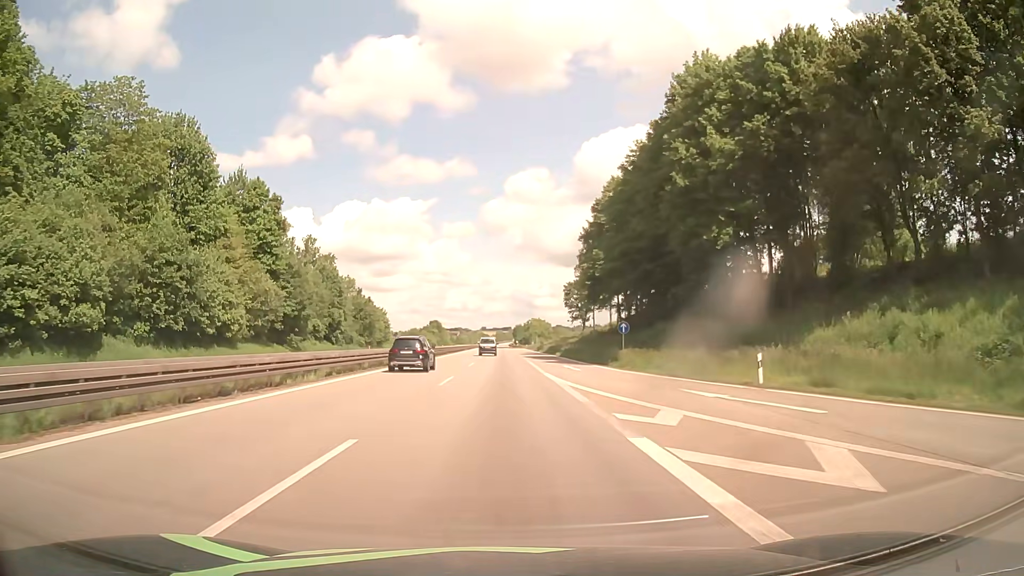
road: motorway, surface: asphalt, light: Day
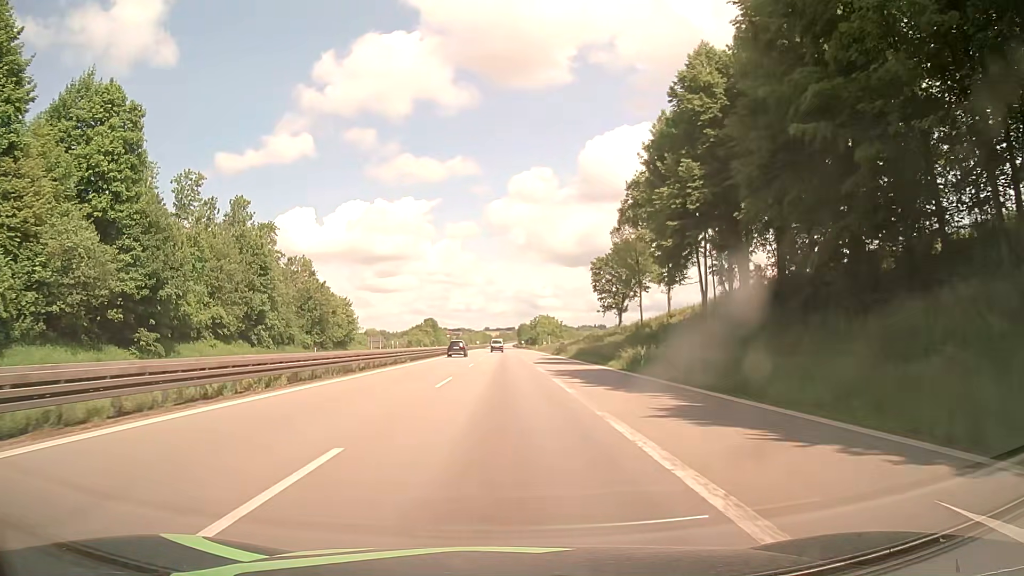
(-0.2, +37.1) m; 0°
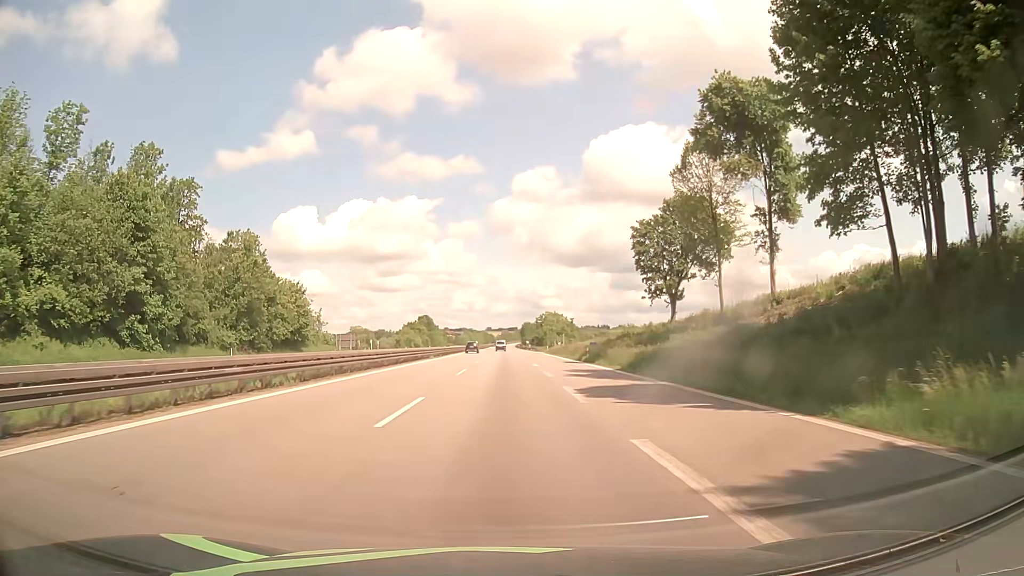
(-0.2, +27.8) m; 0°
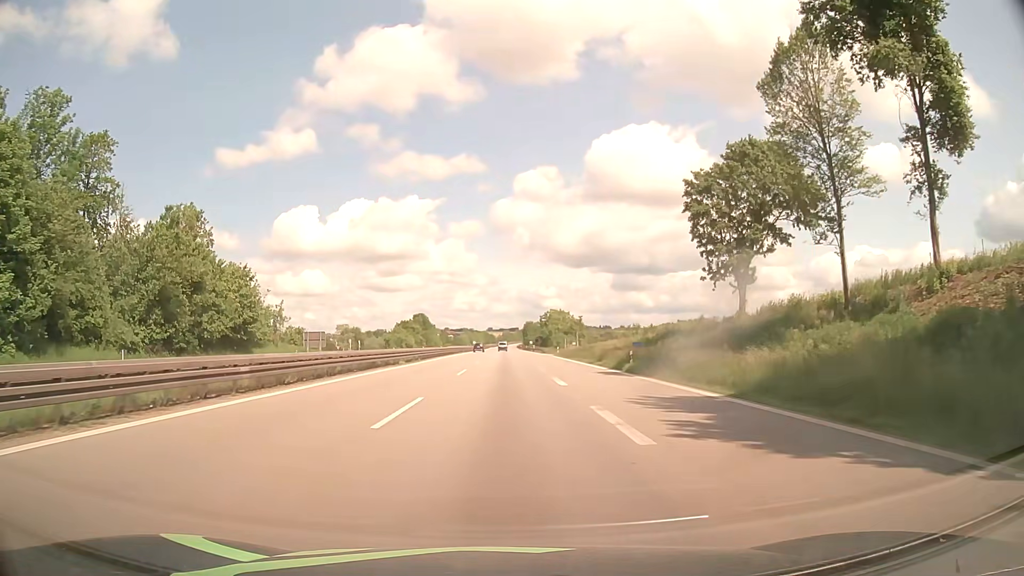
(0.0, +18.5) m; 0°
(0, +10) (0, +20) (0, +30) (0, +40) (0, +50) (0, +60) (0, +70) (0, +80) (-1, +90) (-1, +100) m
